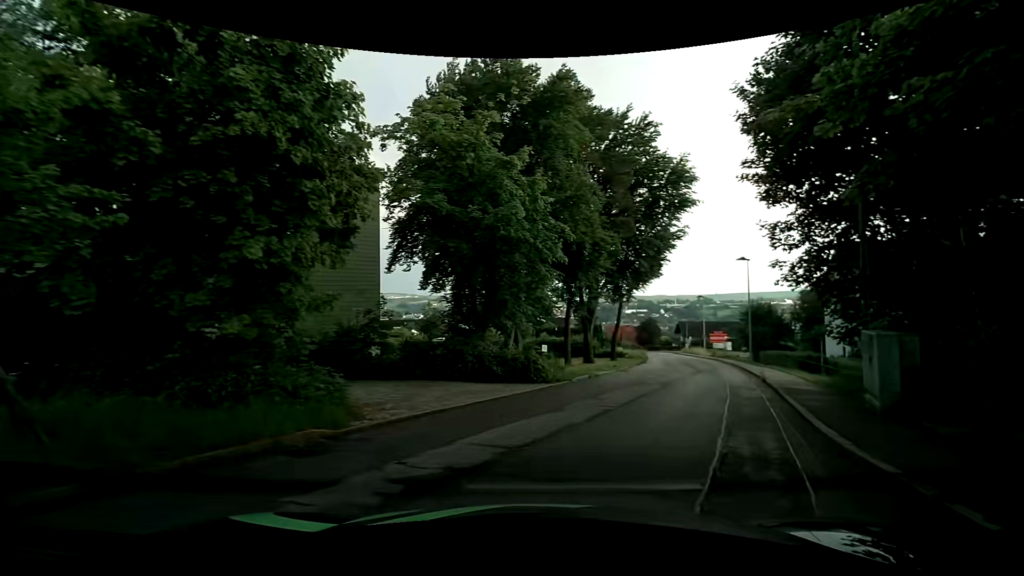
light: Day
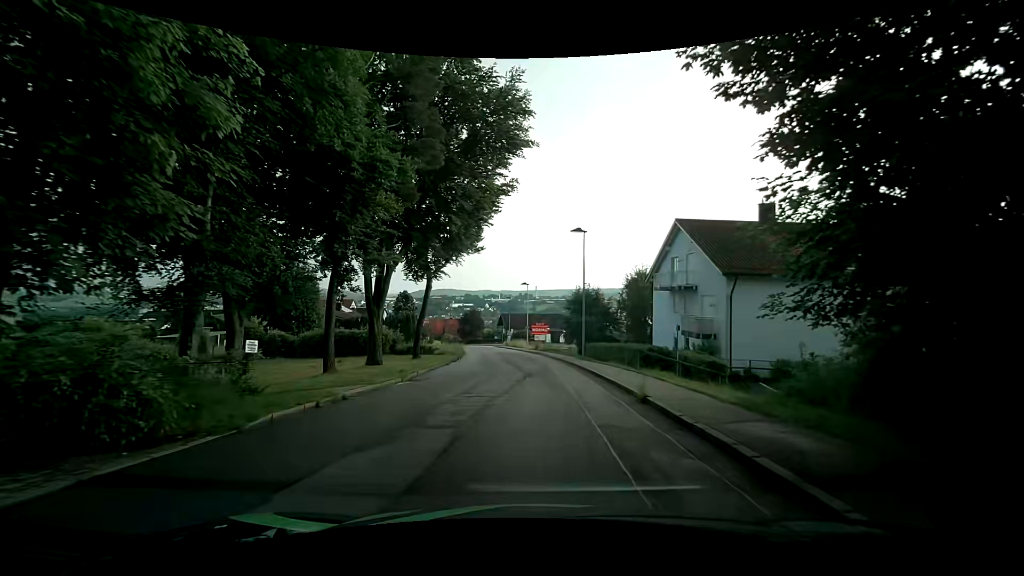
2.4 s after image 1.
(+2.6, +10.8) m; +22°
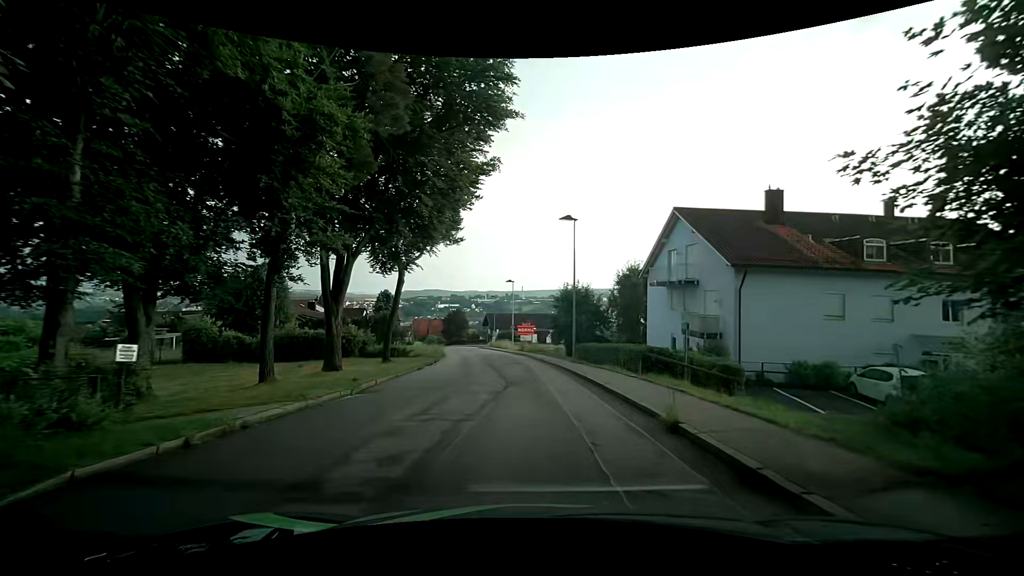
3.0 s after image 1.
(0.0, +3.4) m; +1°
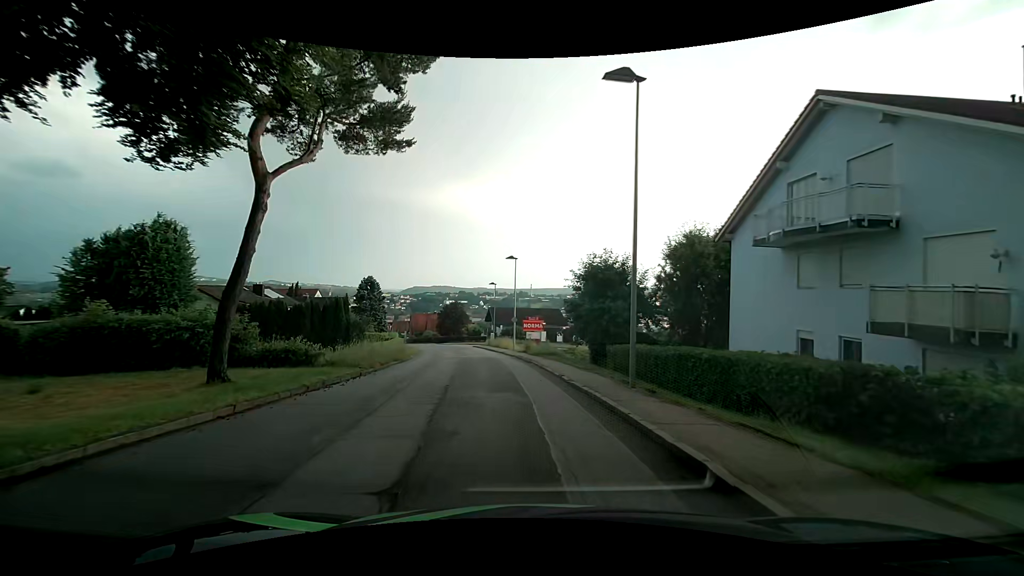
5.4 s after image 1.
(0.0, +15.4) m; 0°
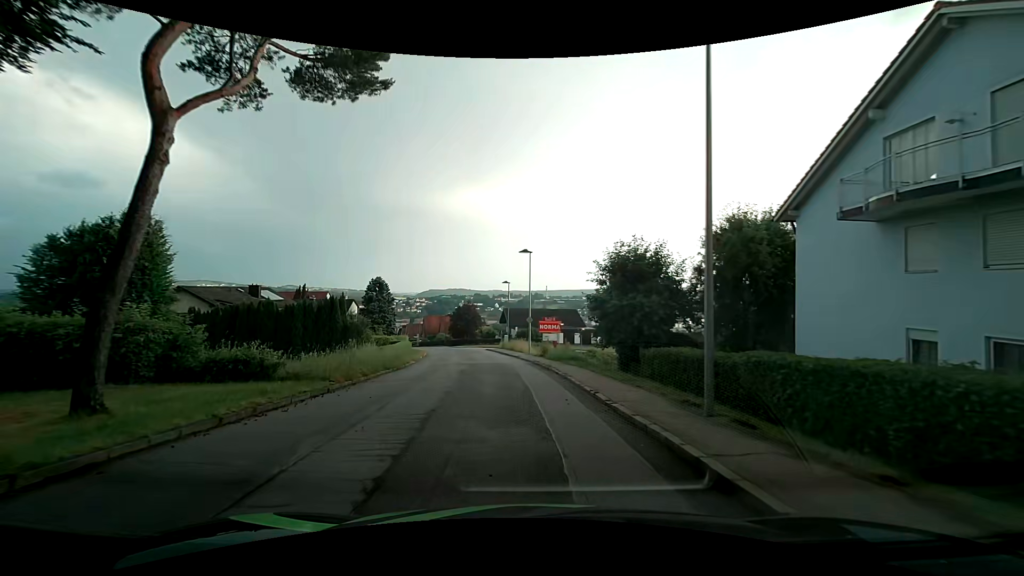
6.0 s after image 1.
(-0.1, +4.3) m; -3°
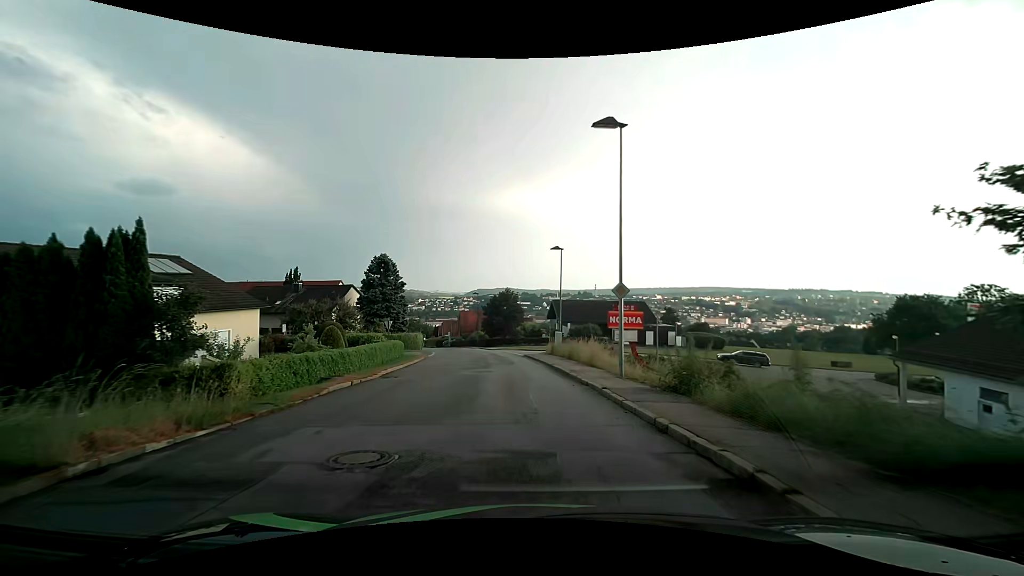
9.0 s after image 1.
(-1.5, +23.0) m; -6°
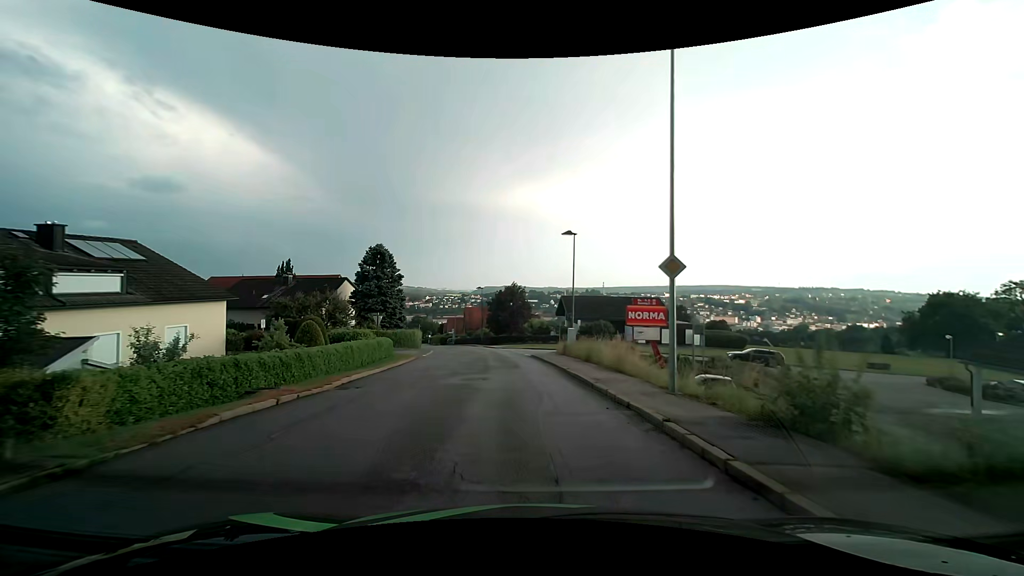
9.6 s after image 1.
(0.0, +4.8) m; -1°
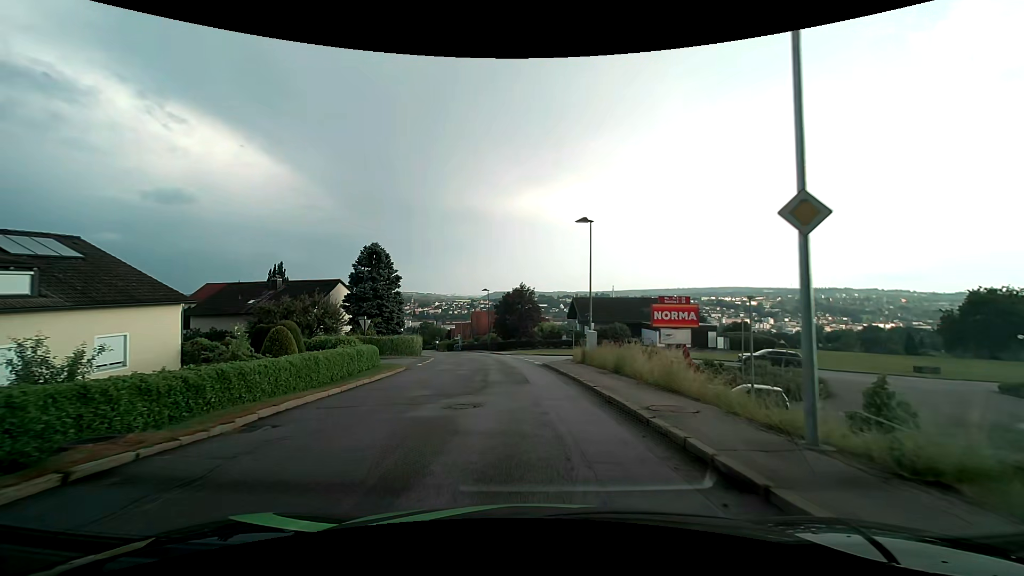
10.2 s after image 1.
(0.0, +4.9) m; 0°
(0, +10) (-1, +20) (-2, +30) (-3, +40) (-5, +50) (-7, +60) (-9, +69) (-12, +79) (-14, +88) (-17, +98) m
